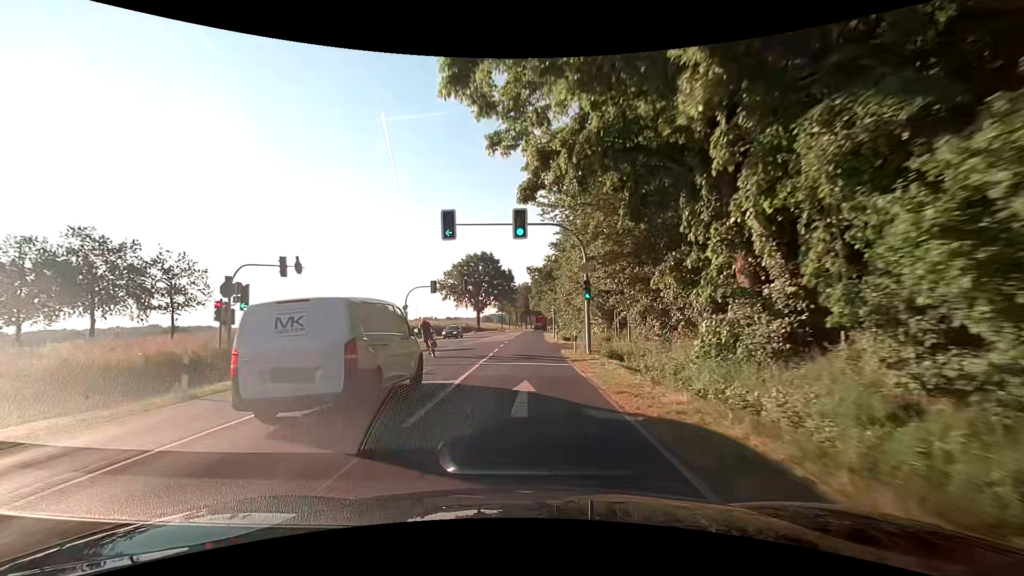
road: secondary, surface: asphalt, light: Day
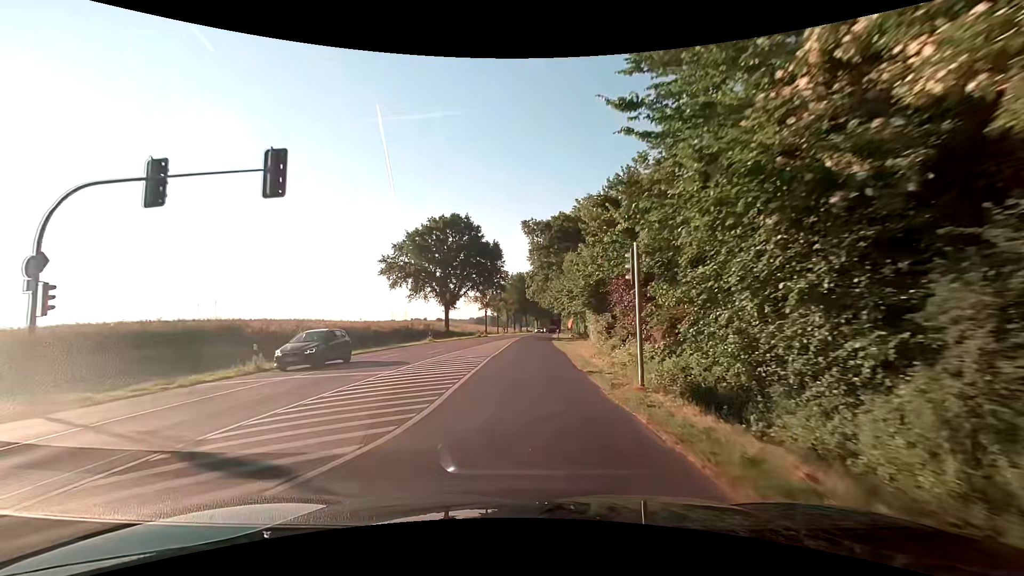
(+0.2, +39.0) m; +1°
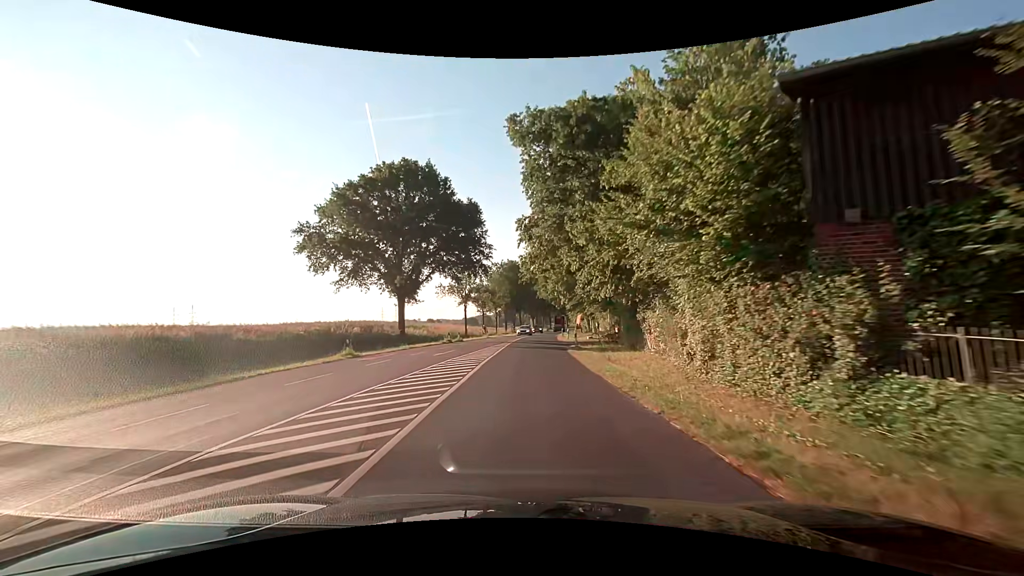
(+0.2, +23.4) m; 0°
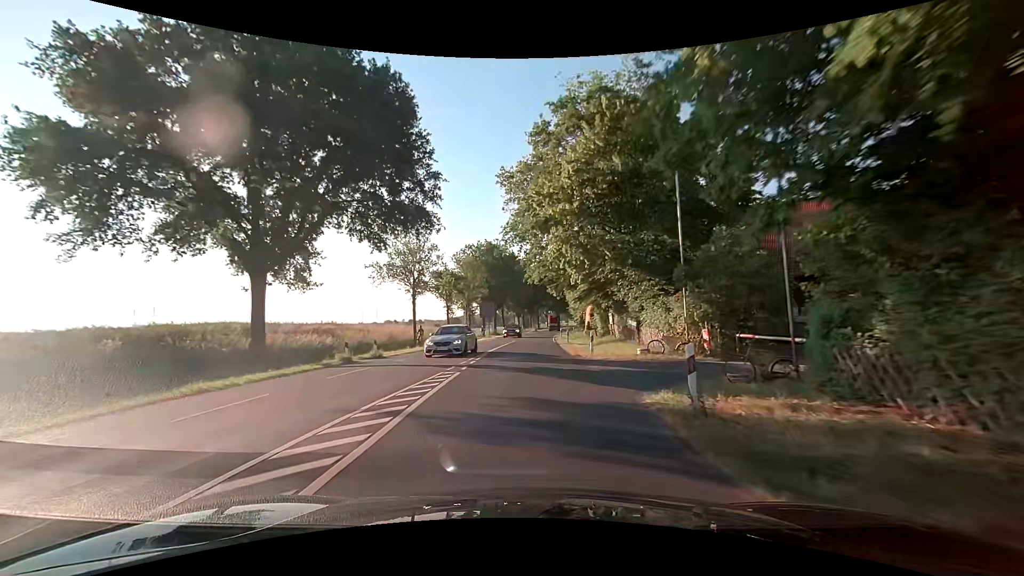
(+0.5, +23.5) m; +2°
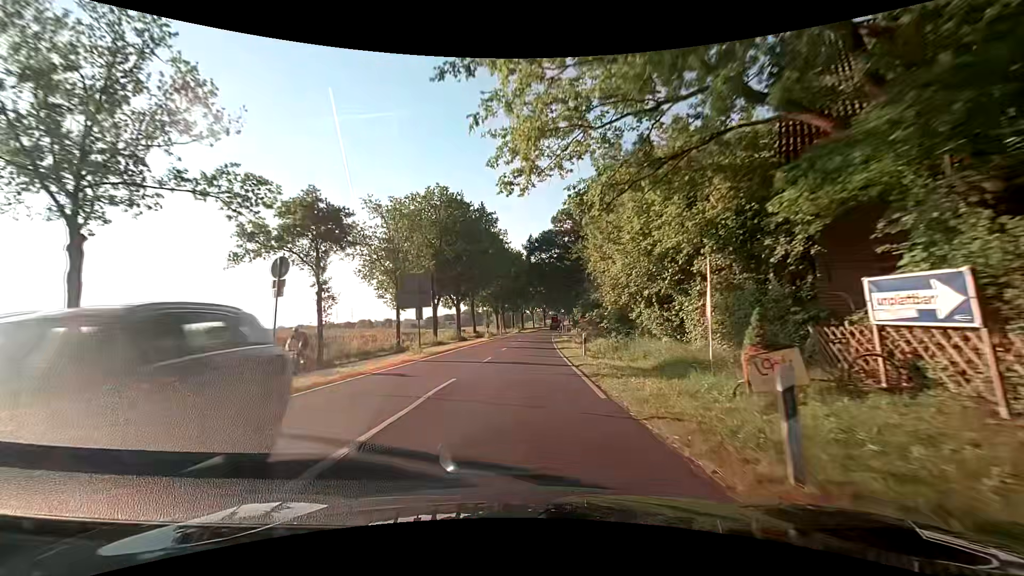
(+0.7, +31.2) m; +2°
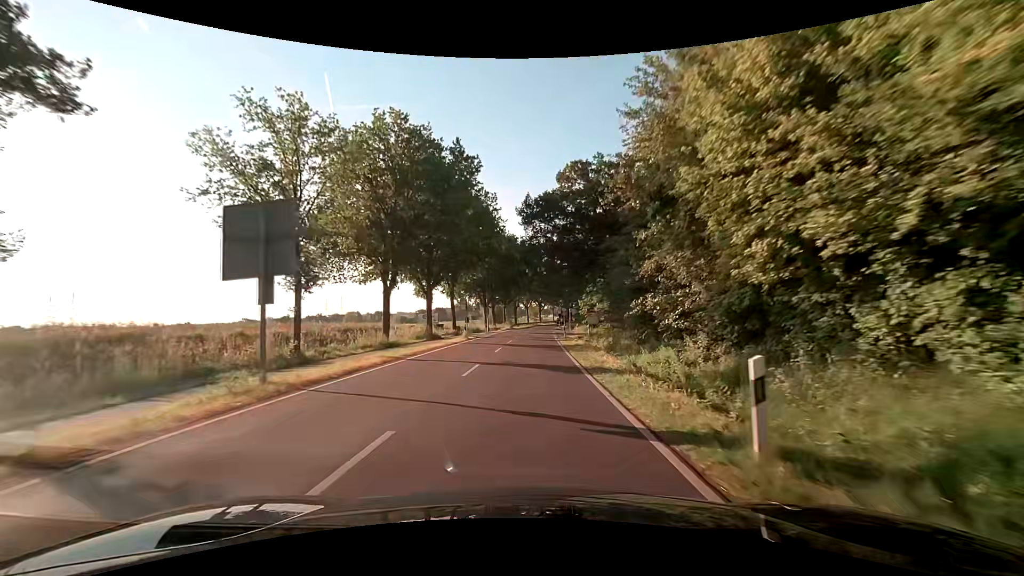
(+0.1, +15.6) m; +1°
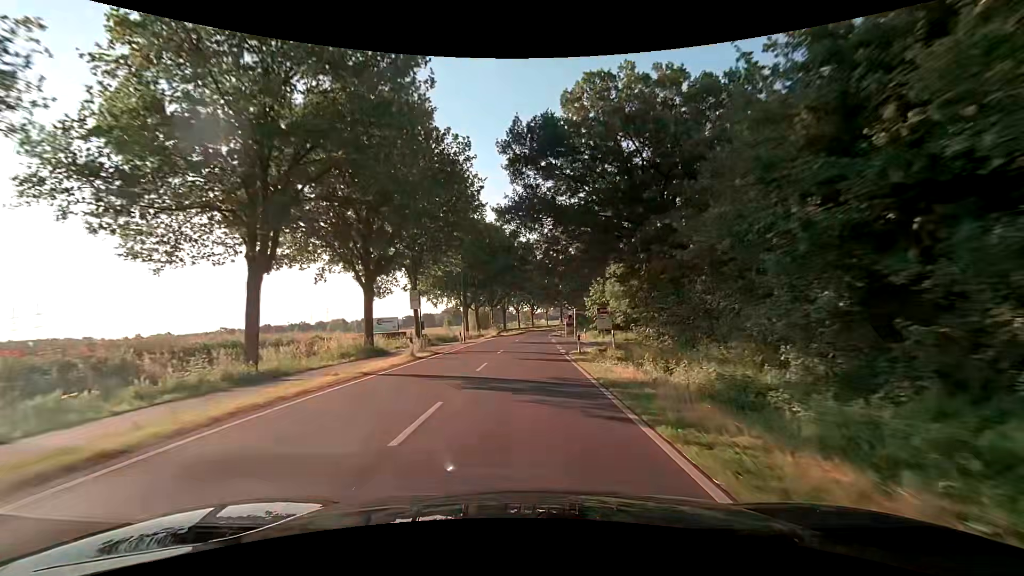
(-0.1, +15.7) m; 0°
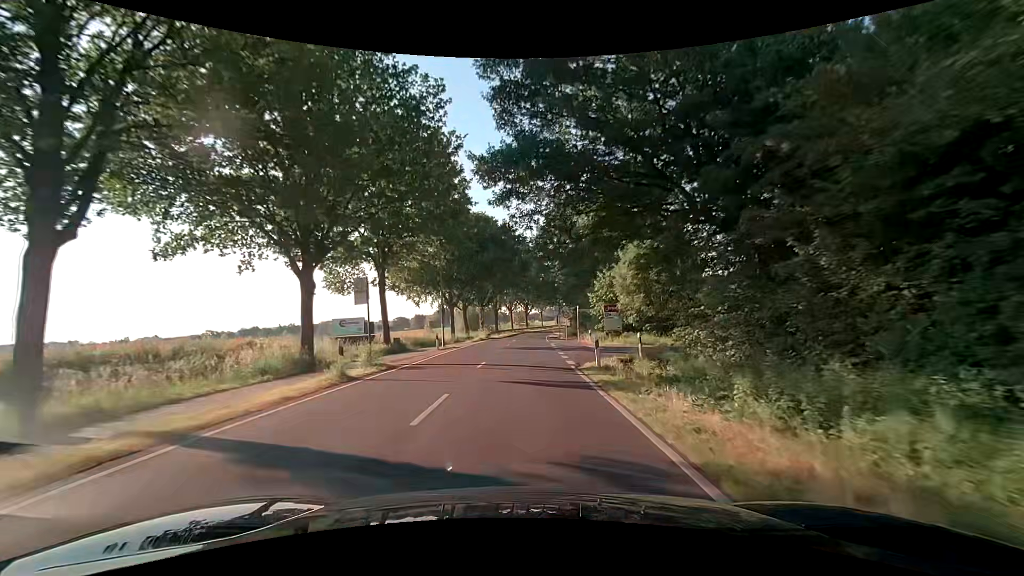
(+0.1, +7.8) m; +1°
(0, +10) (0, +20) (0, +30) (0, +40) (0, +50) (+1, +60) (+1, +70) (+2, +80) (+3, +90) (+5, +100) m
